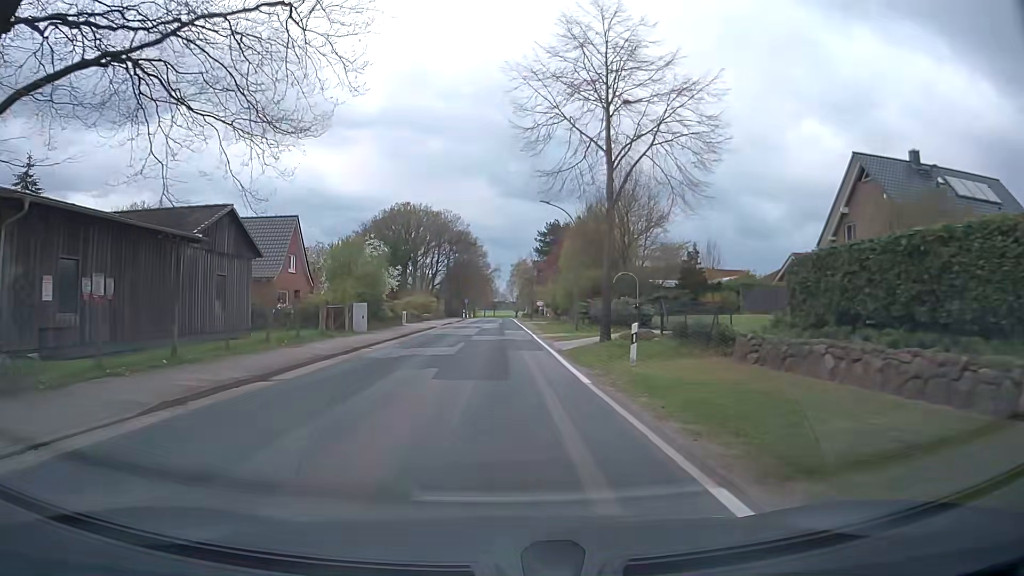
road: secondary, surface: asphalt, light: Day
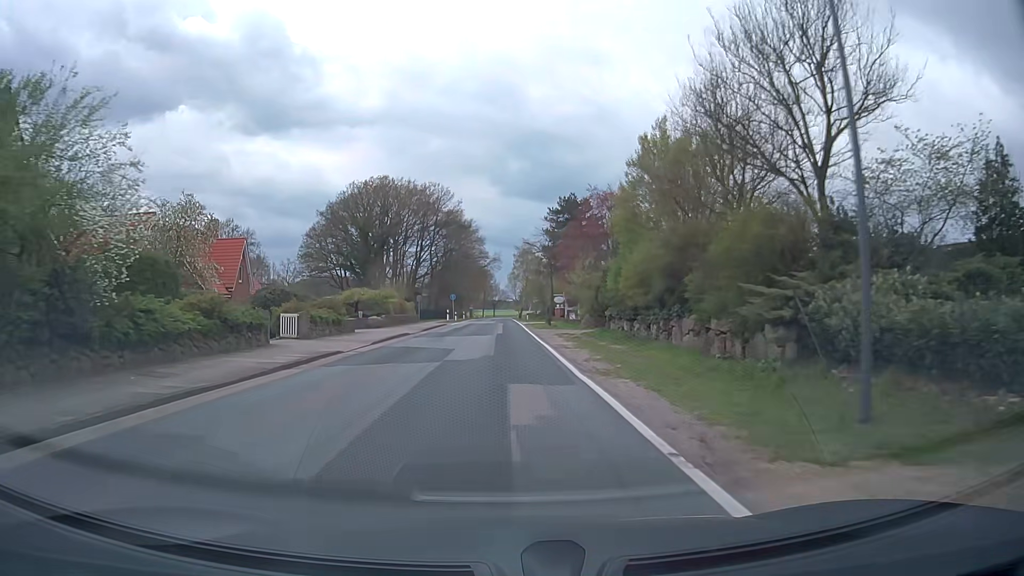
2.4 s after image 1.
(-0.2, +29.8) m; 0°
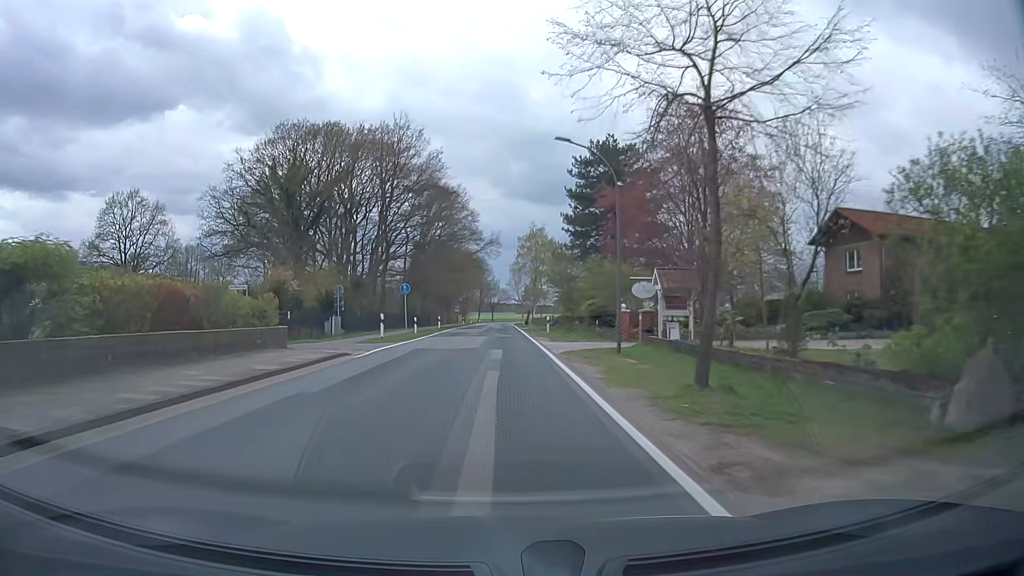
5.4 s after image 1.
(0.0, +37.3) m; 0°
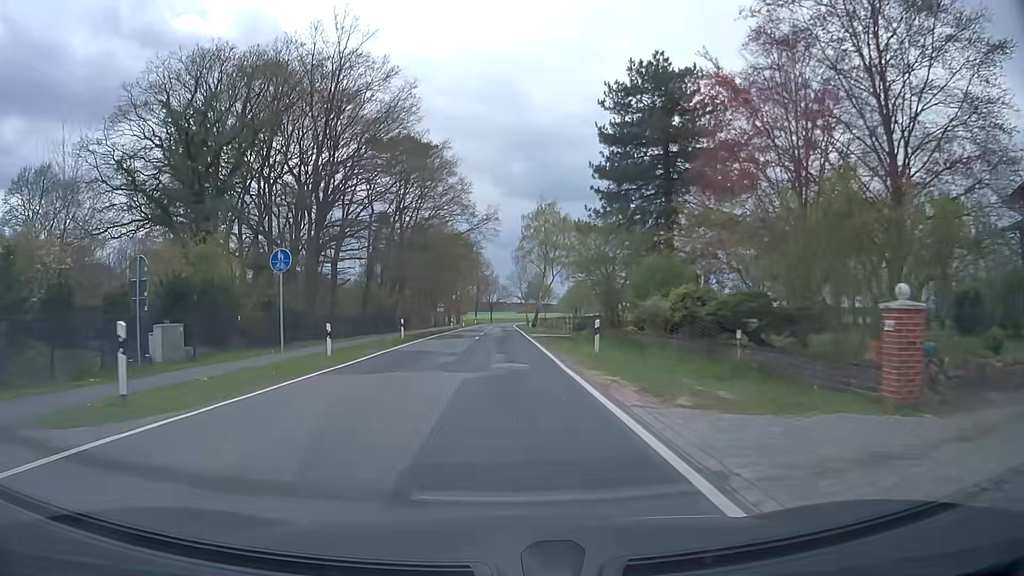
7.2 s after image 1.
(0.0, +22.5) m; 0°
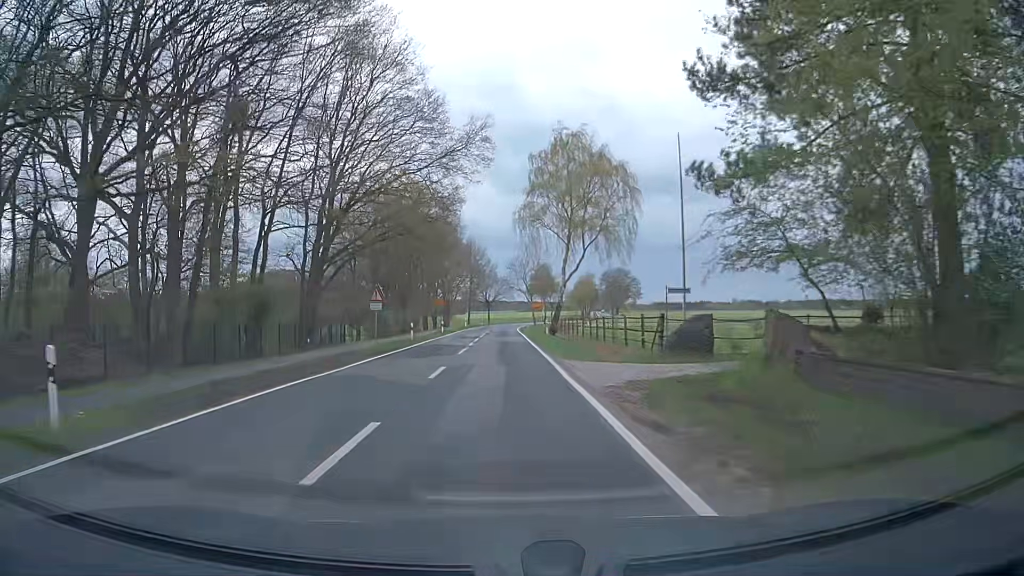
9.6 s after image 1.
(0.0, +30.3) m; 0°
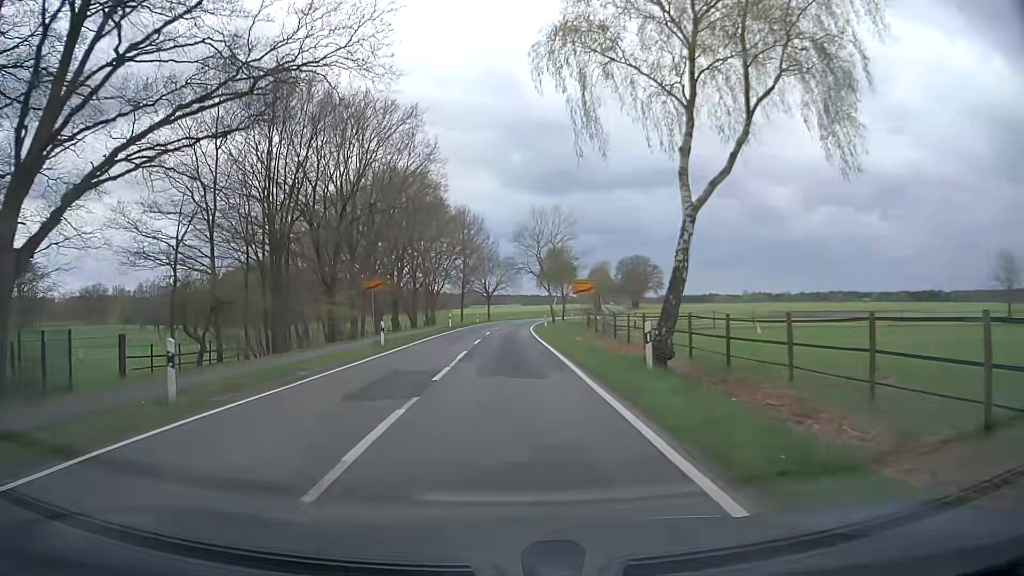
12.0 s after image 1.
(-0.1, +30.8) m; 0°
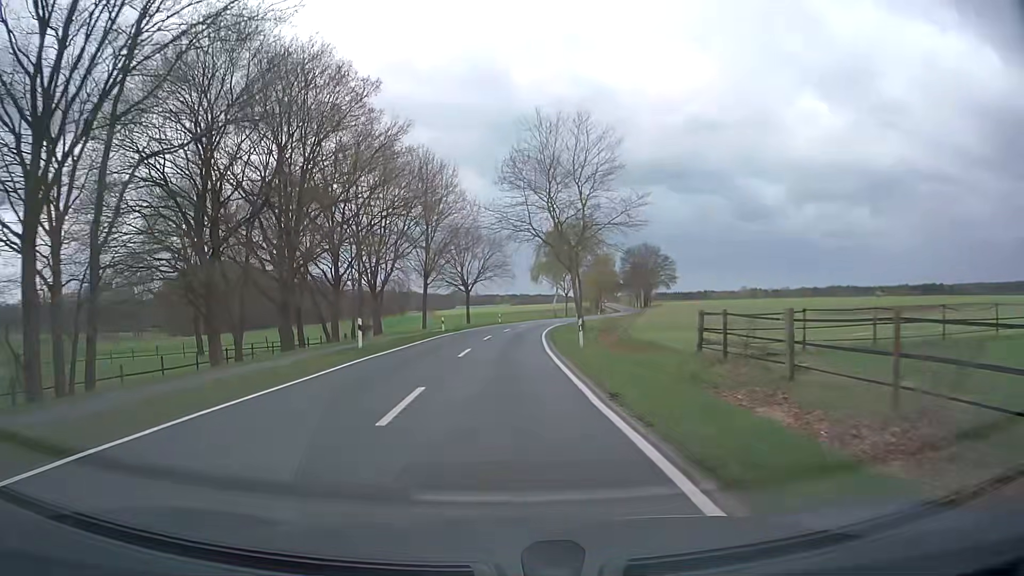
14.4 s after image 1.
(+0.3, +32.8) m; +1°
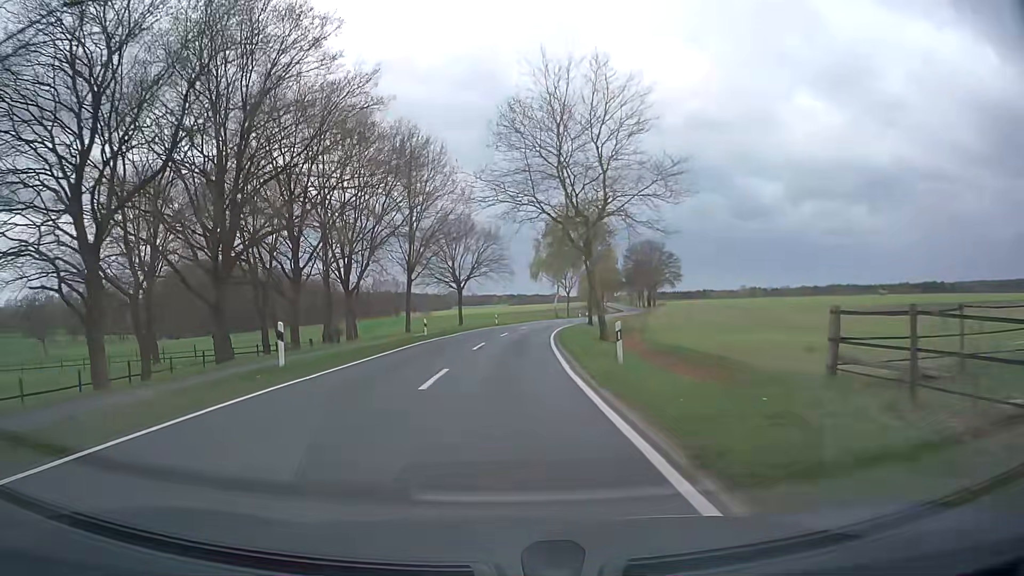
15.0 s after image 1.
(0.0, +8.8) m; 0°
(0, +10) (0, +20) (+1, +30) (+1, +40) (+2, +50) (+4, +60) (+6, +70) (+8, +79) (+11, +89) (+14, +99) m
